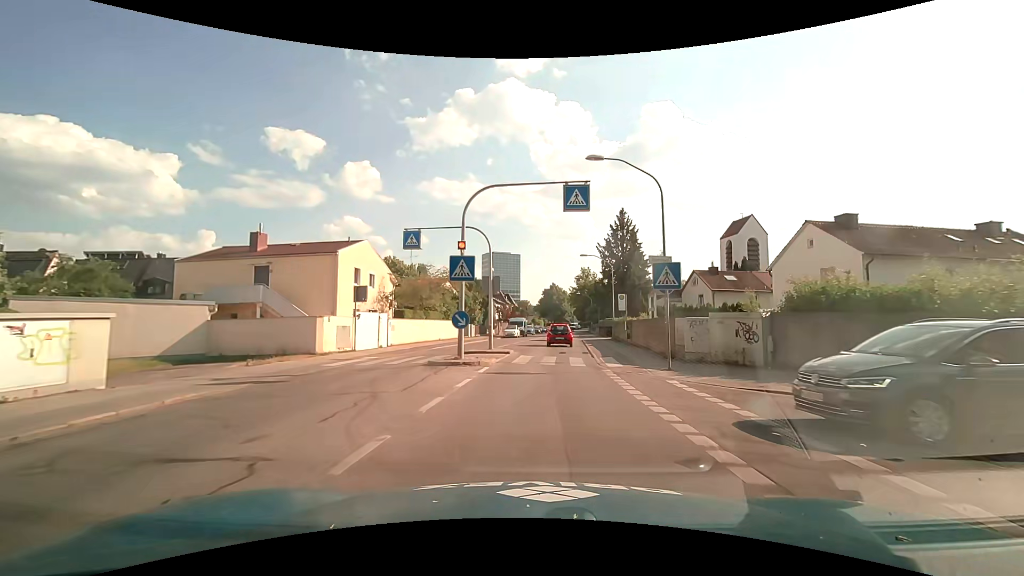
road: secondary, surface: asphalt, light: Day
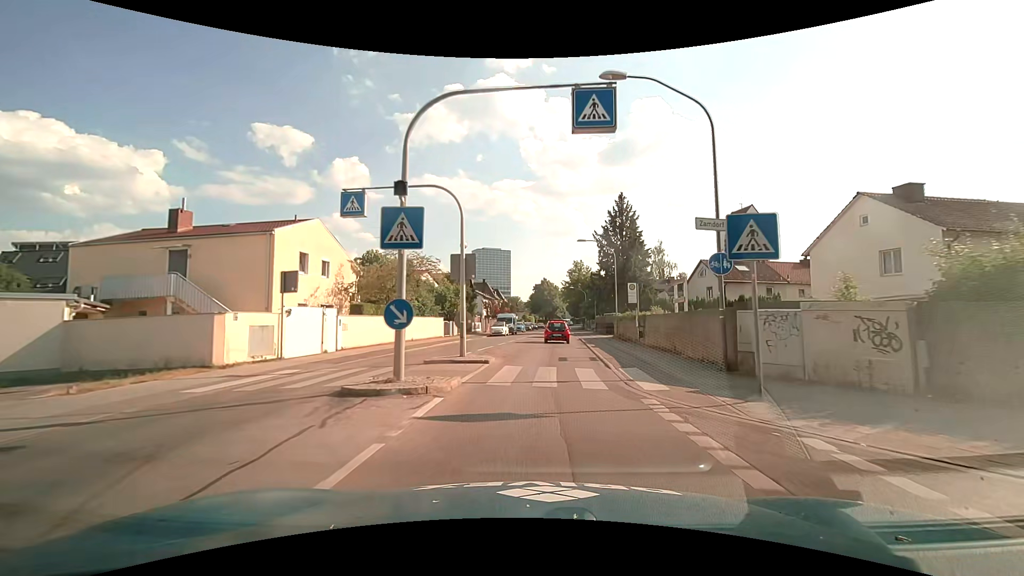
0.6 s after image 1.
(+0.1, +6.6) m; +1°
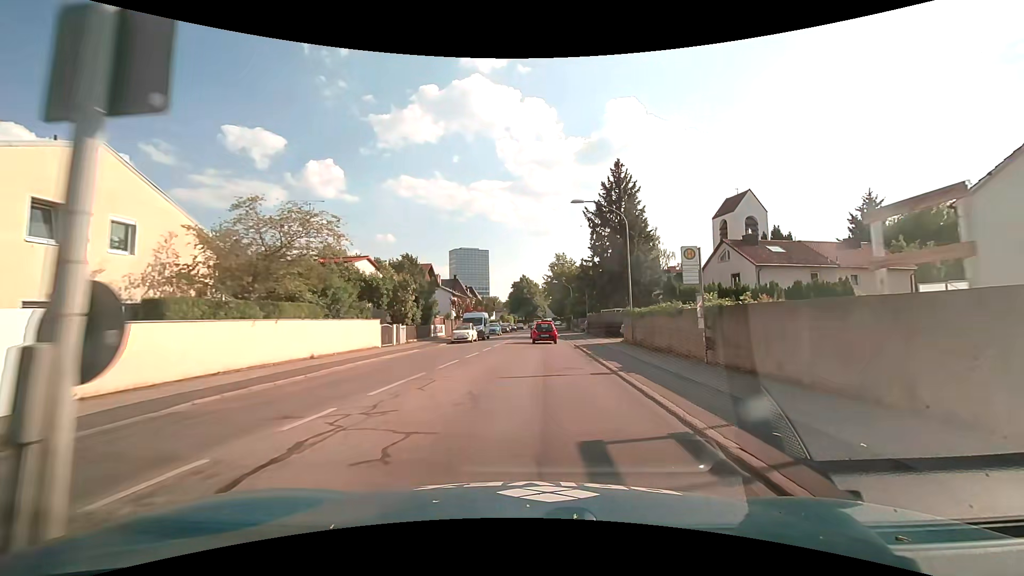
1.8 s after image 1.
(+0.3, +13.3) m; +2°
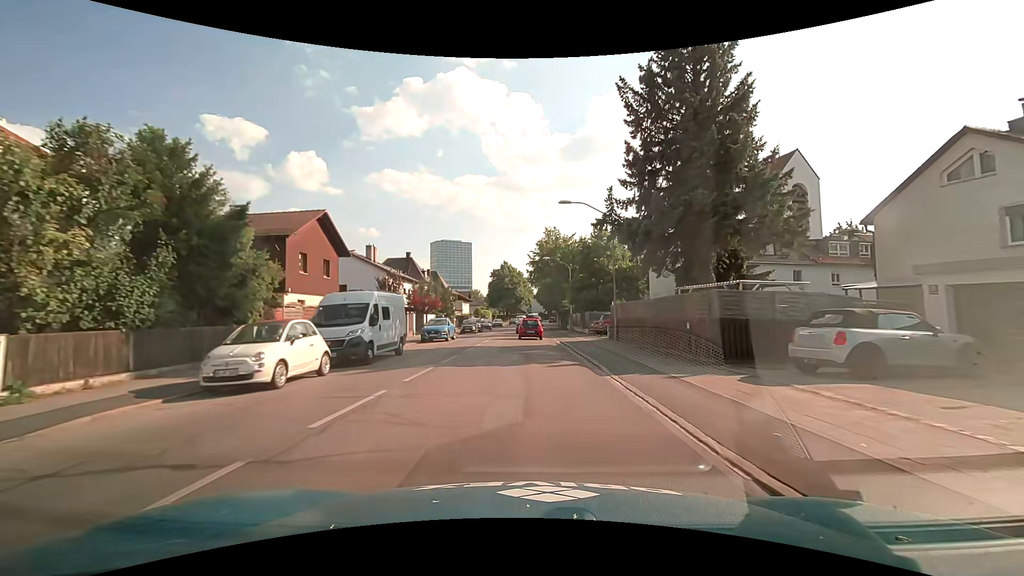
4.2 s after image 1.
(+0.5, +27.0) m; +2°
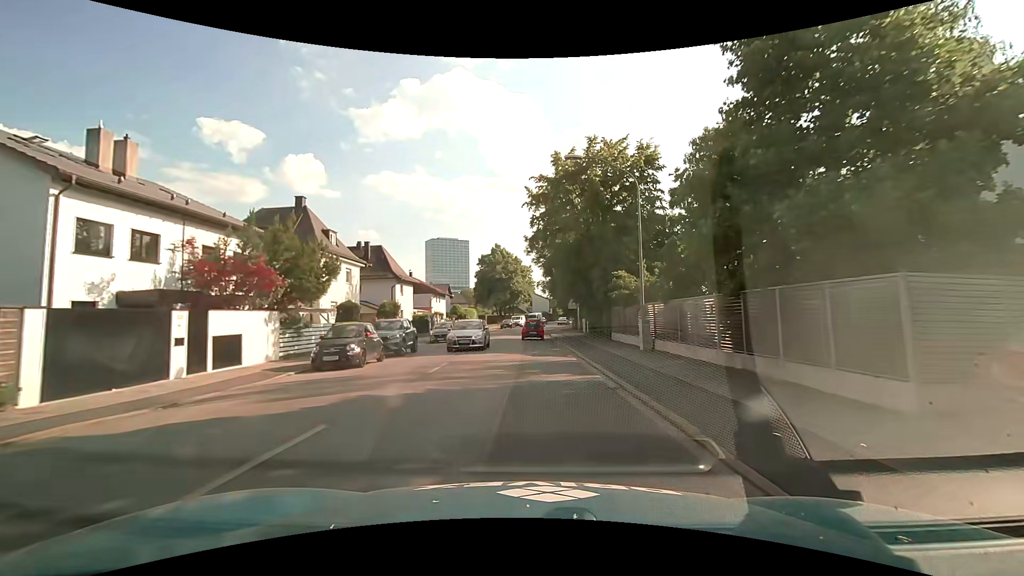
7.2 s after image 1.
(-0.1, +34.8) m; 0°
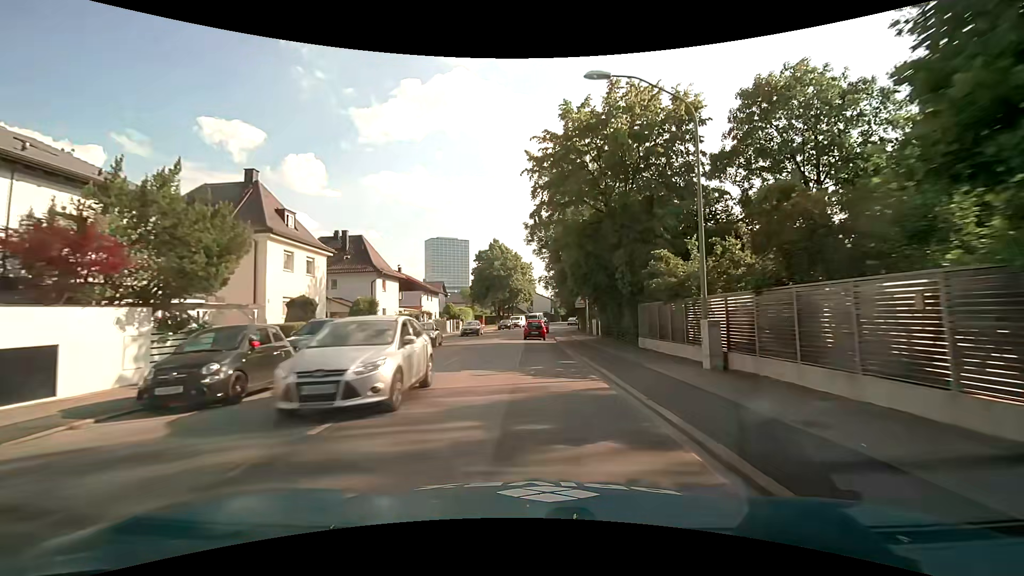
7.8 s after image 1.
(0.0, +7.1) m; 0°
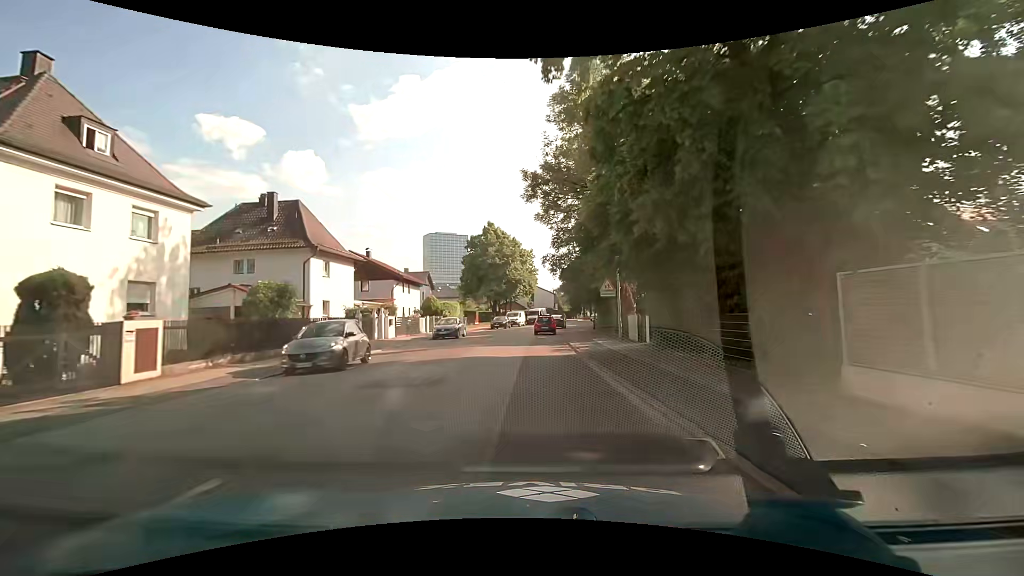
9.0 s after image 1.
(-0.1, +14.3) m; 0°
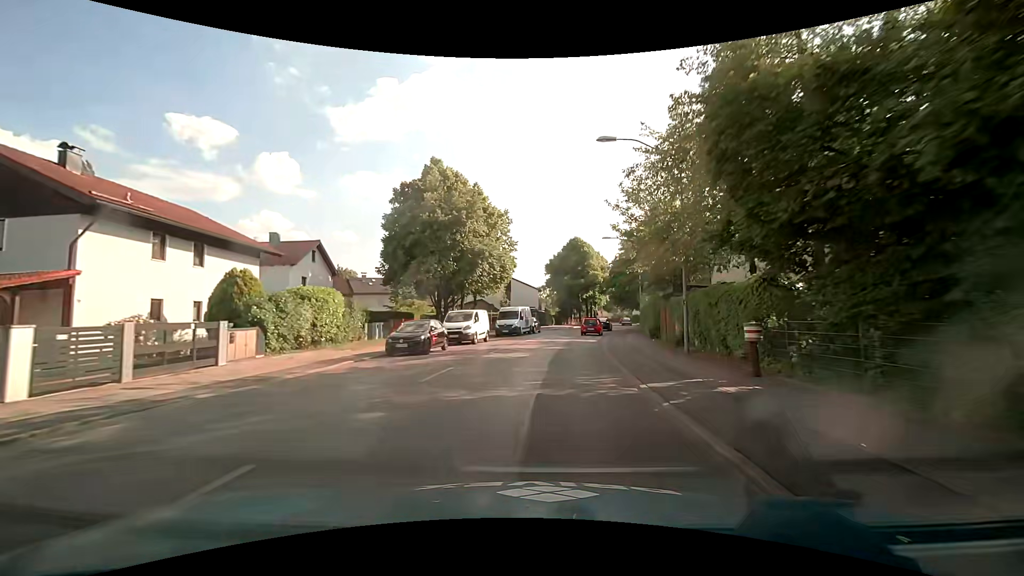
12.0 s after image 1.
(+0.5, +35.5) m; +2°
